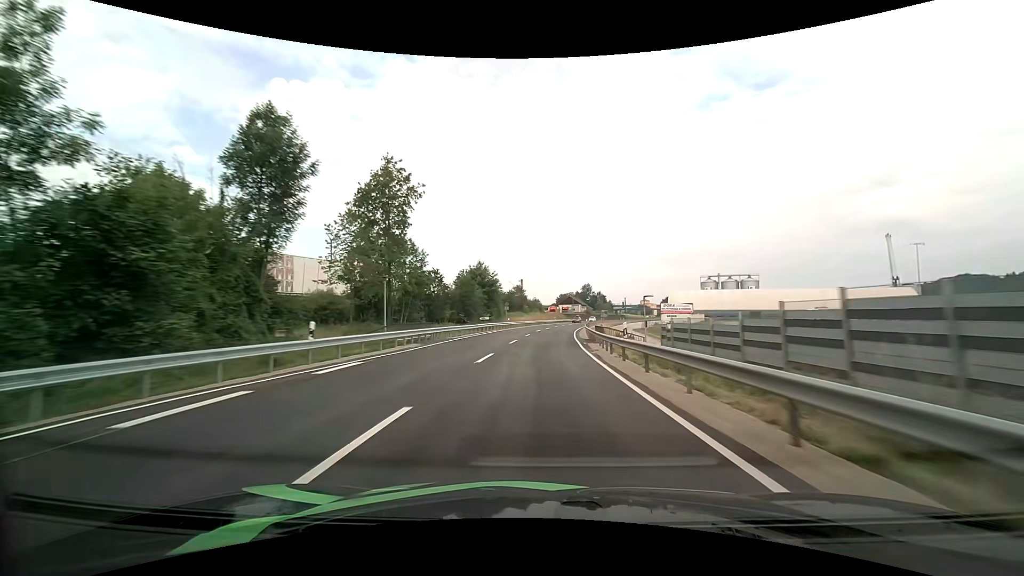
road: primary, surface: asphalt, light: Day
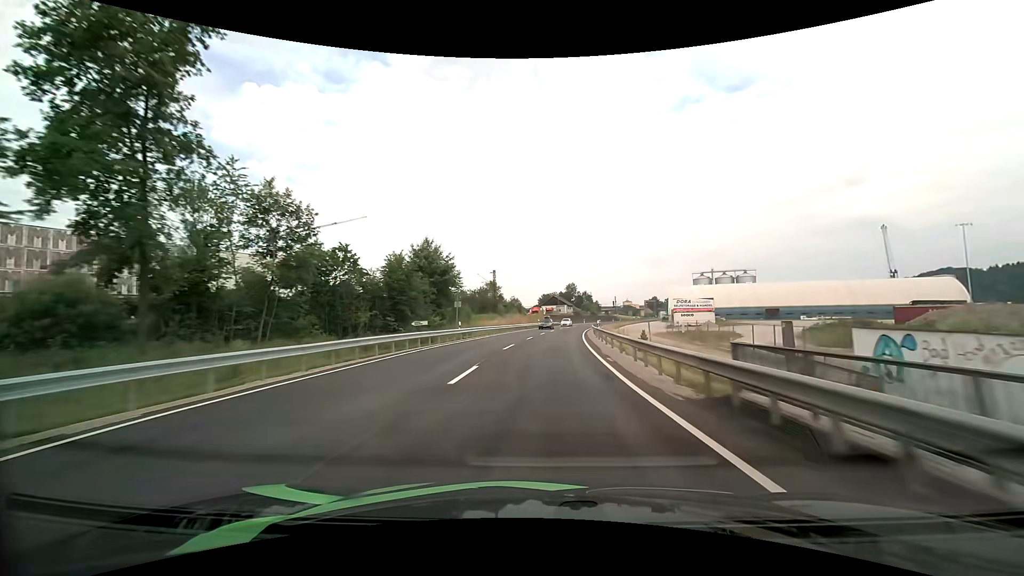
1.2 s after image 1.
(+0.4, +28.9) m; +2°
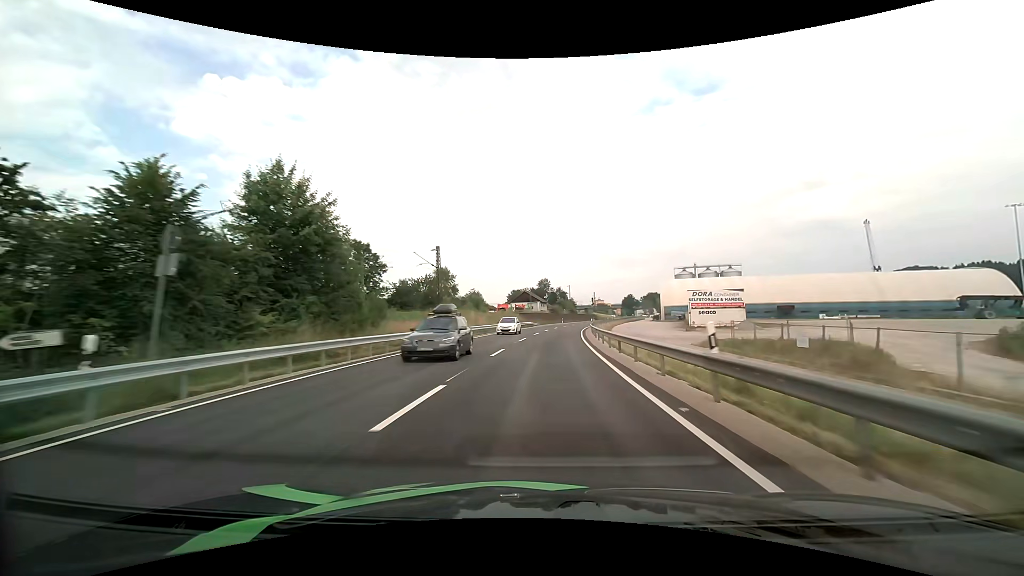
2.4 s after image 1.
(+0.8, +28.5) m; +3°
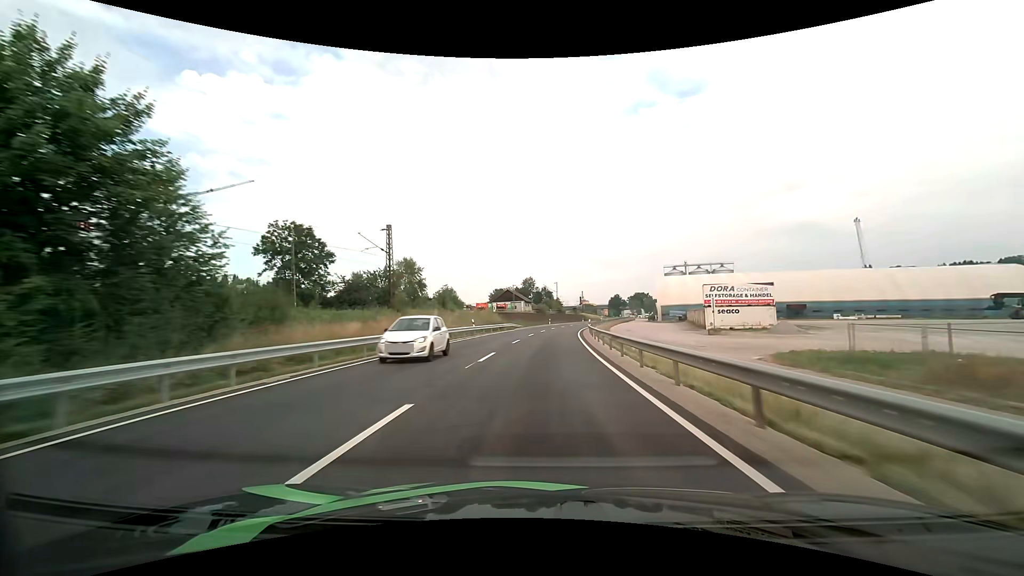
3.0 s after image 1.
(+0.2, +14.3) m; +2°
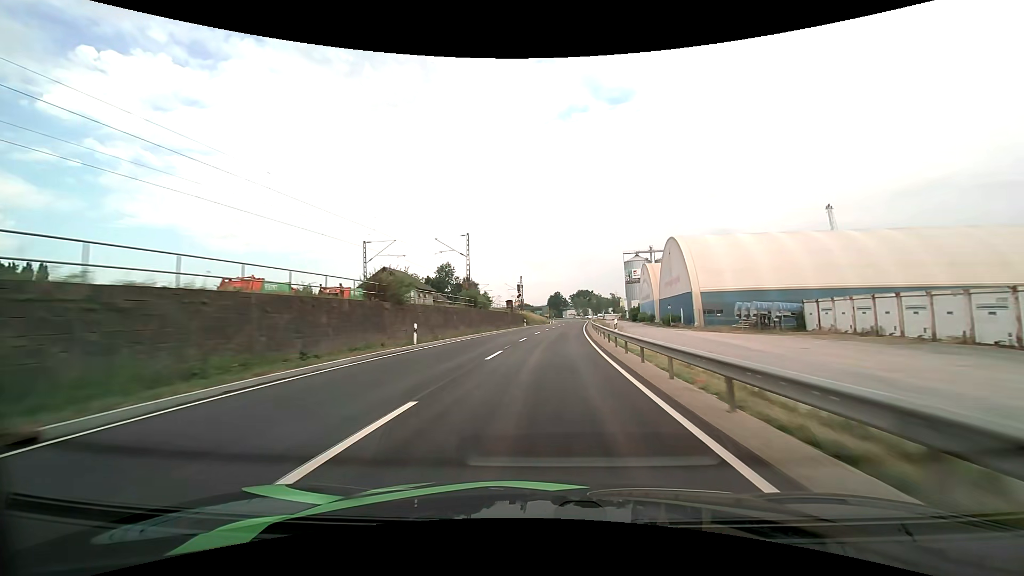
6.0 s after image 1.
(+4.9, +71.6) m; +7°
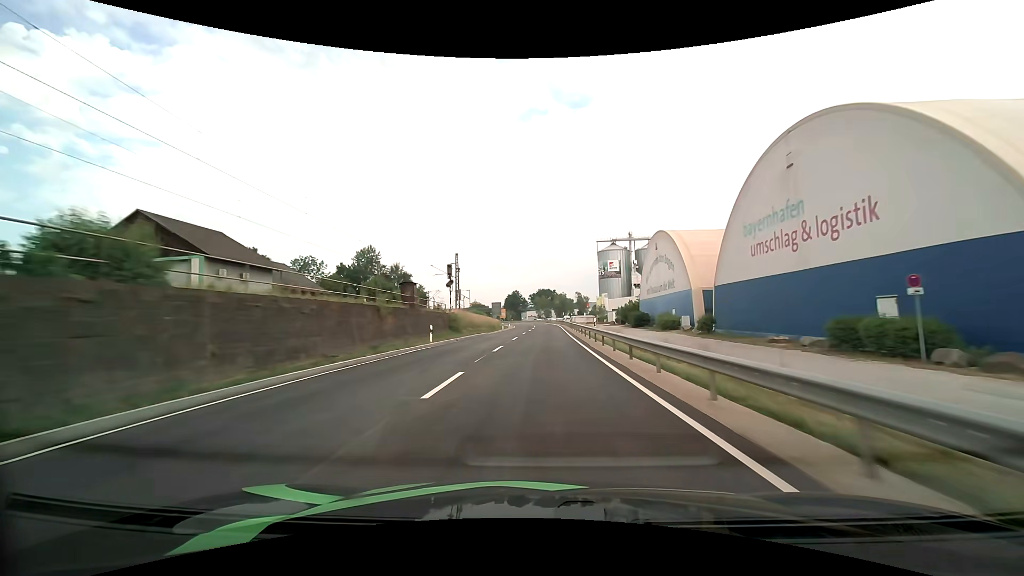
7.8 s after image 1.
(+1.9, +43.3) m; +5°
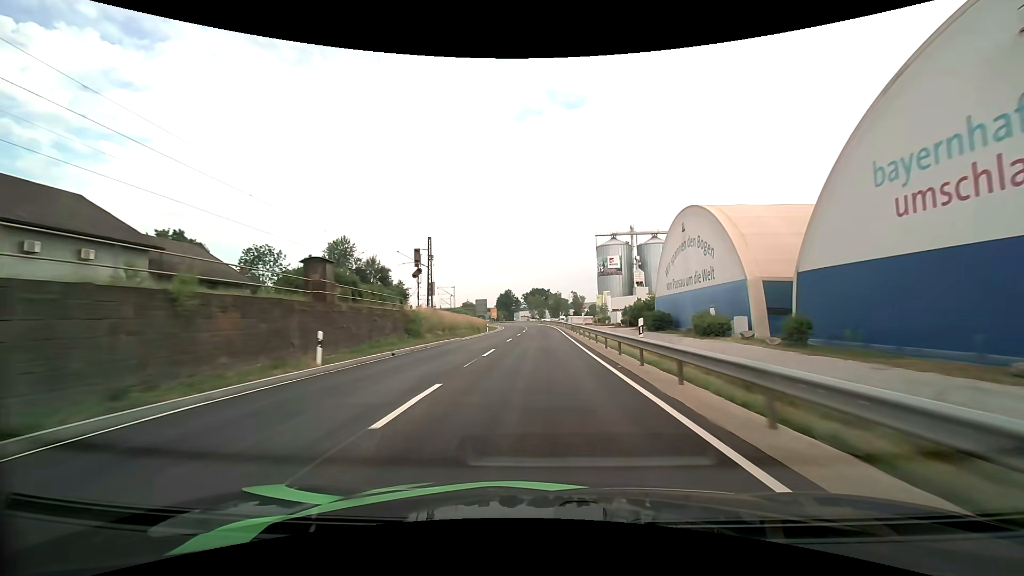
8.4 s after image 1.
(+0.1, +14.4) m; +1°
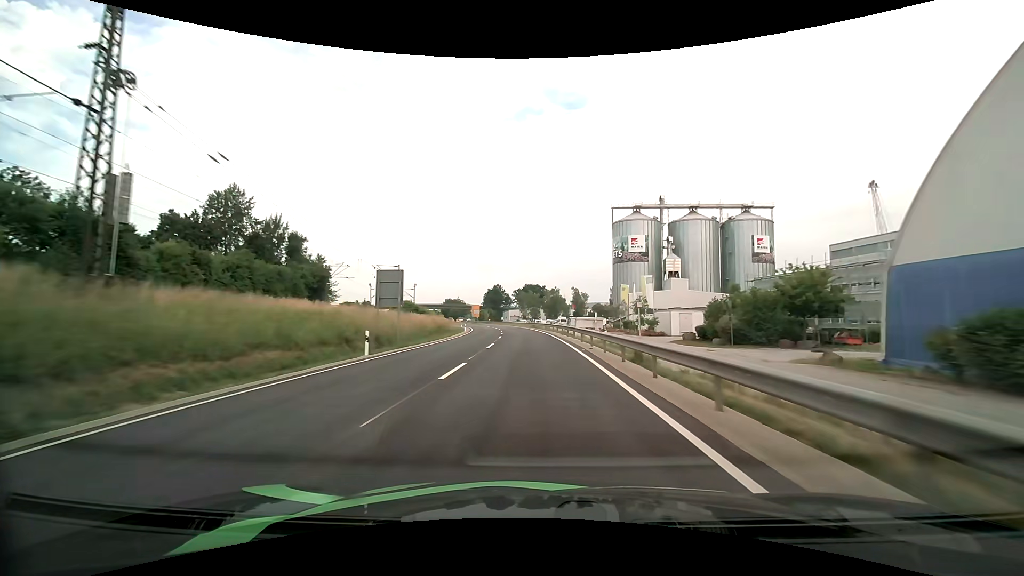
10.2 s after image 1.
(+0.5, +43.1) m; +1°
(0, +10) (0, +20) (0, +30) (-1, +40) (-1, +50) (-2, +60) (-3, +70) (-5, +80) (-6, +90) (-8, +100) m
